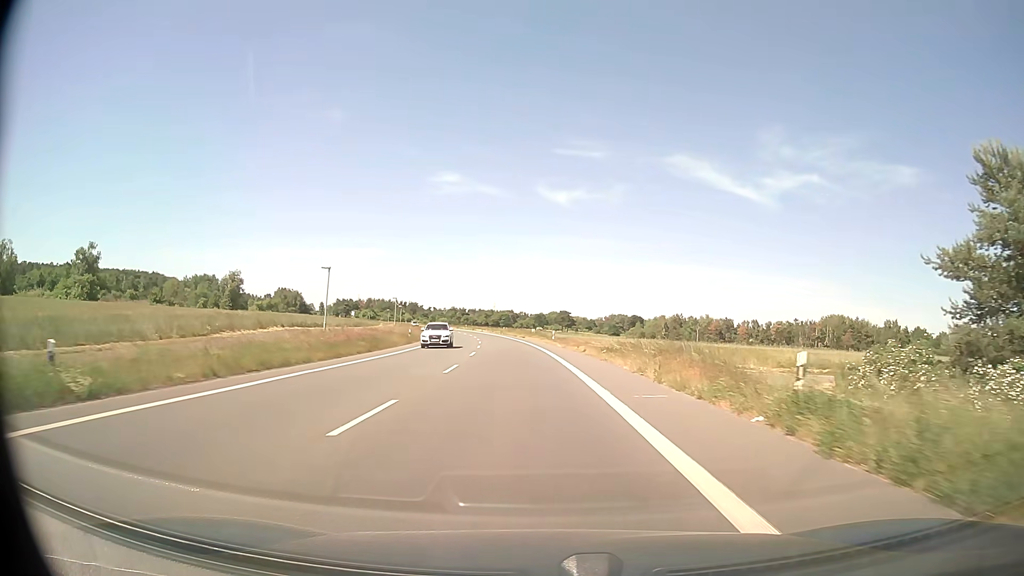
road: primary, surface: asphalt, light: Day
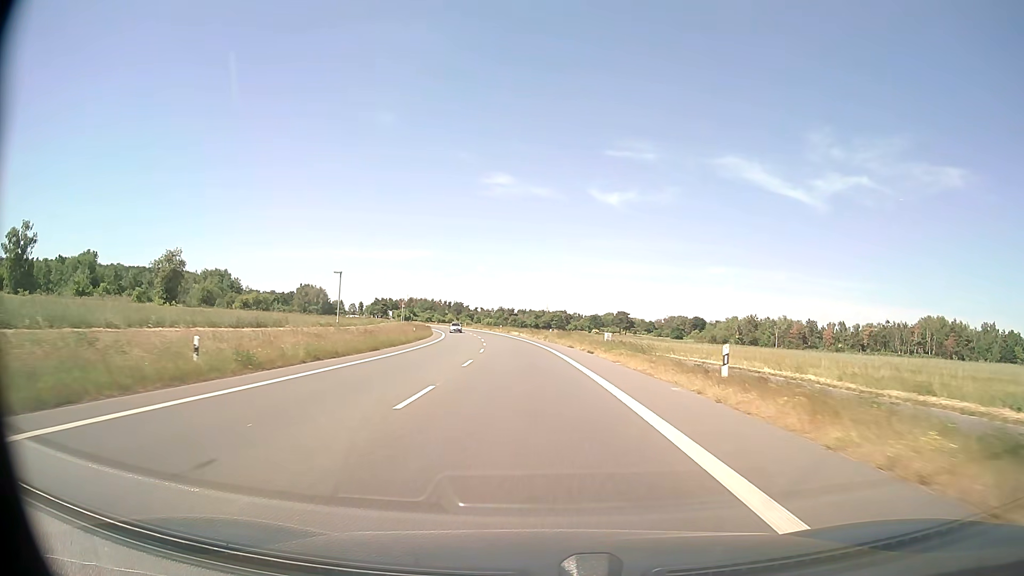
(-1.8, +45.1) m; -4°
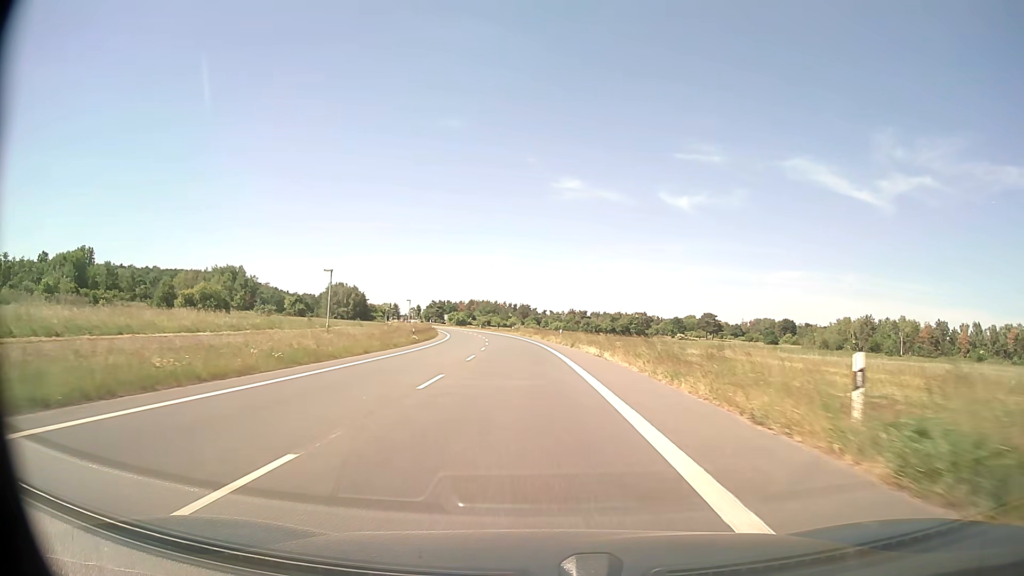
(-2.1, +56.6) m; -6°
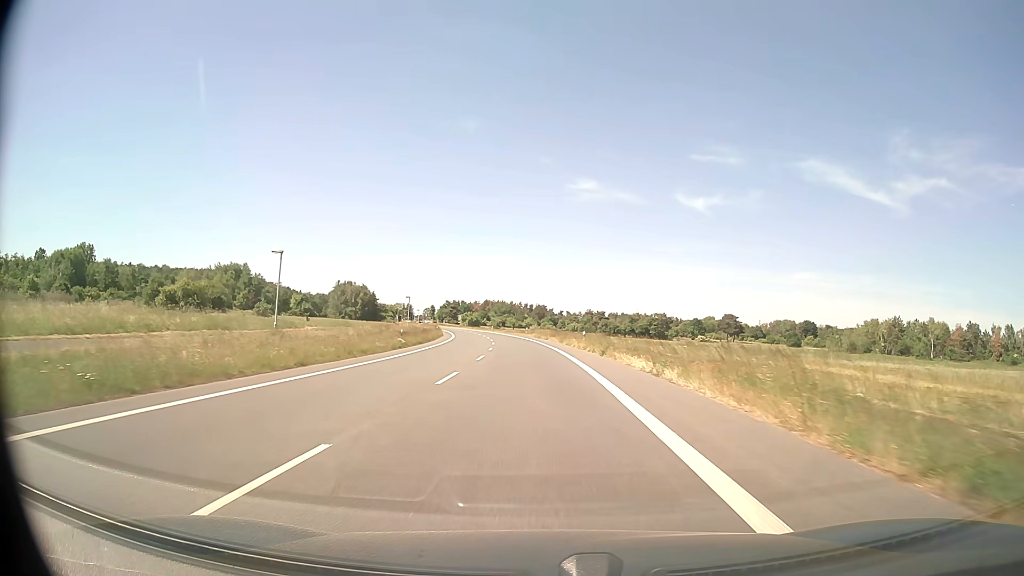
(-0.1, +11.3) m; -1°
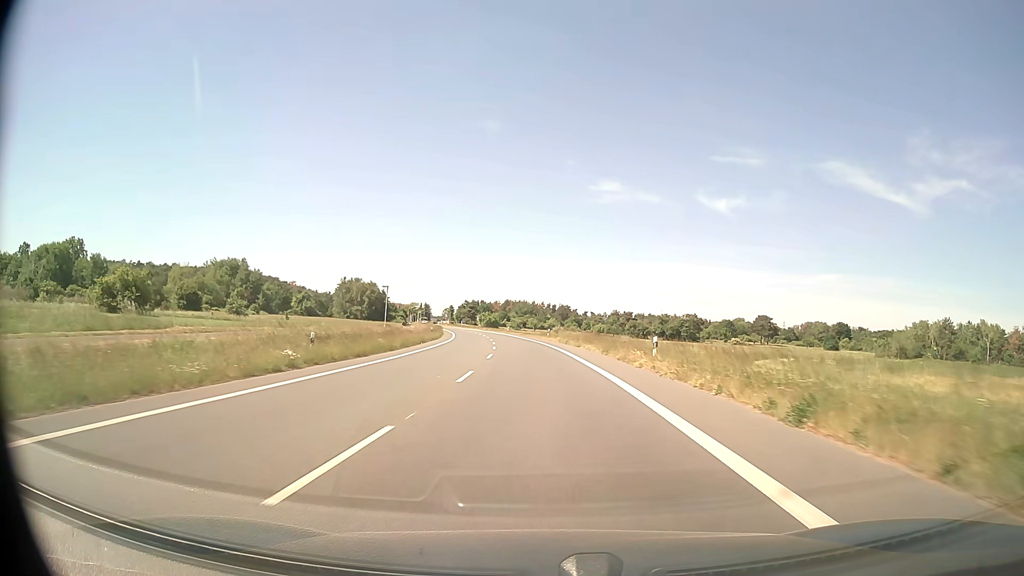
(-0.4, +22.7) m; -2°
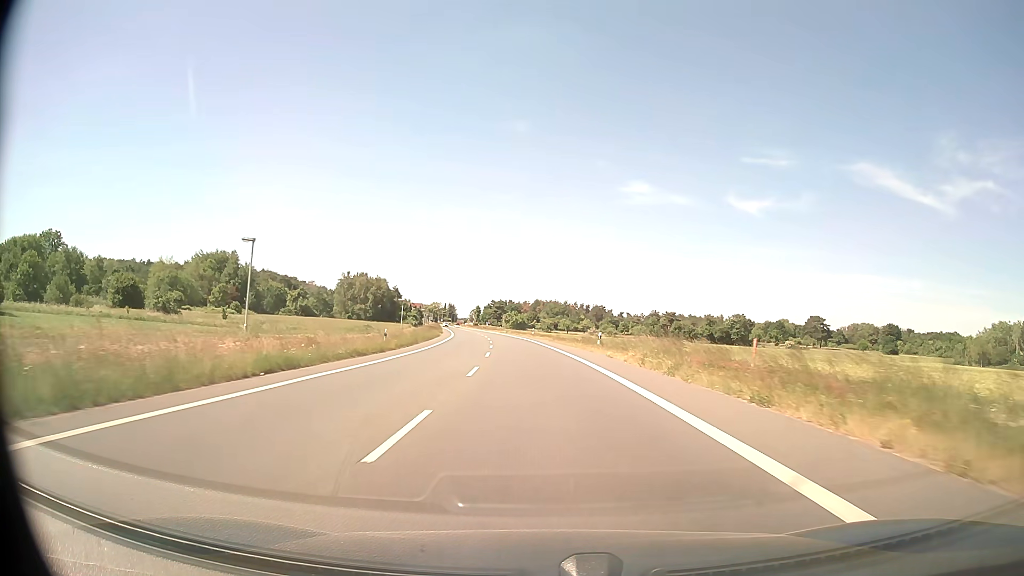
(-0.8, +34.1) m; -3°
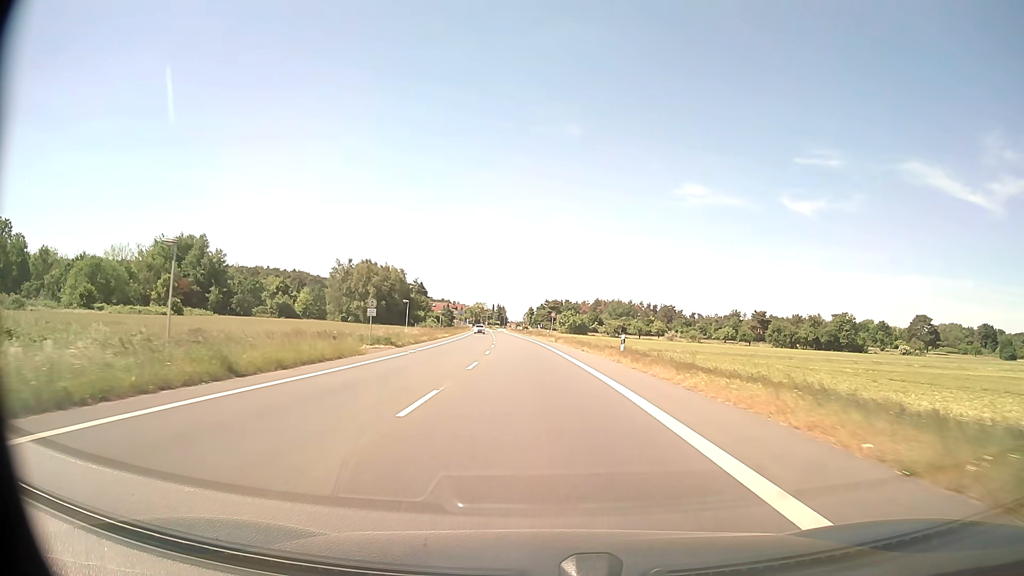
(-2.1, +56.8) m; -5°
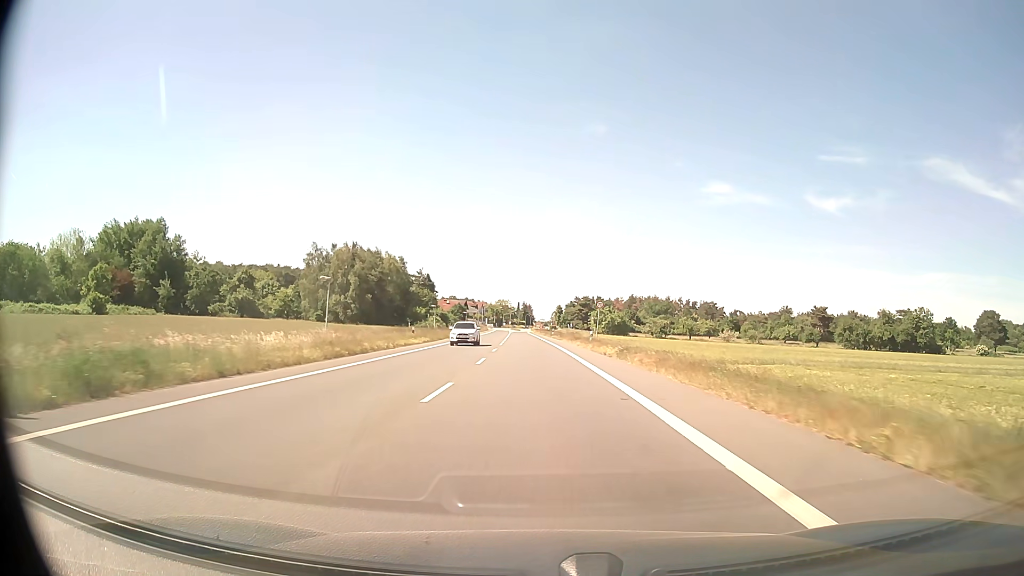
(-0.8, +33.9) m; -2°
(0, +10) (0, +20) (0, +30) (-1, +40) (-1, +50) (-1, +60) (-2, +70) (-2, +80) (-2, +90) (-3, +100) m
